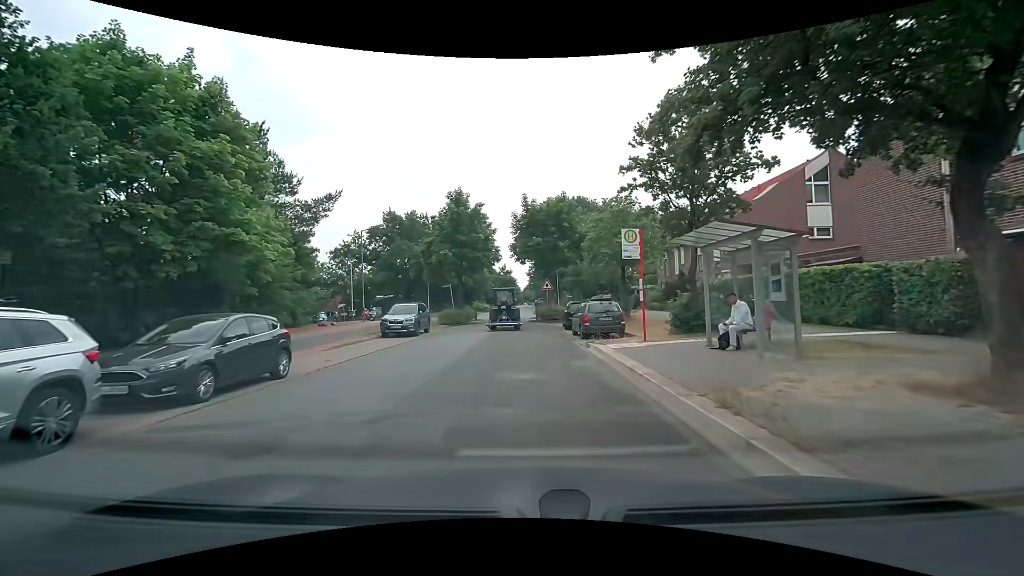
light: Day
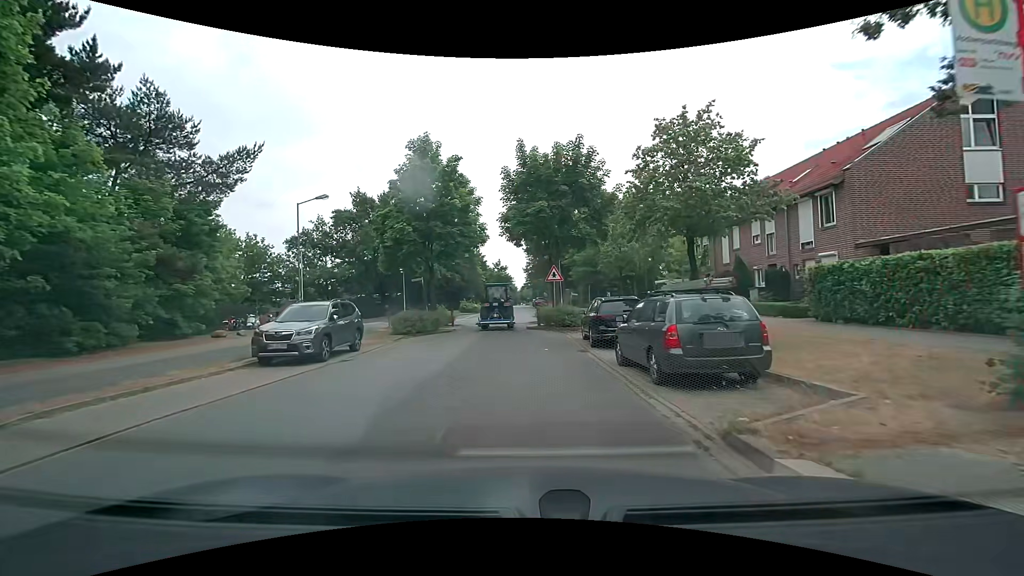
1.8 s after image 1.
(-0.1, +11.4) m; +1°
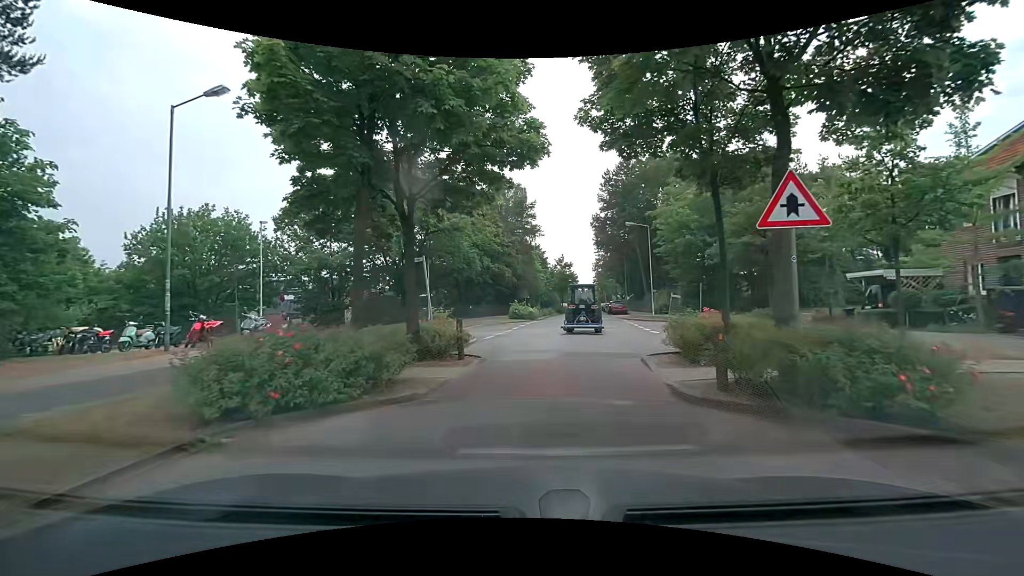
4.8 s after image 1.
(-1.3, +16.8) m; -9°
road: residential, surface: asphalt
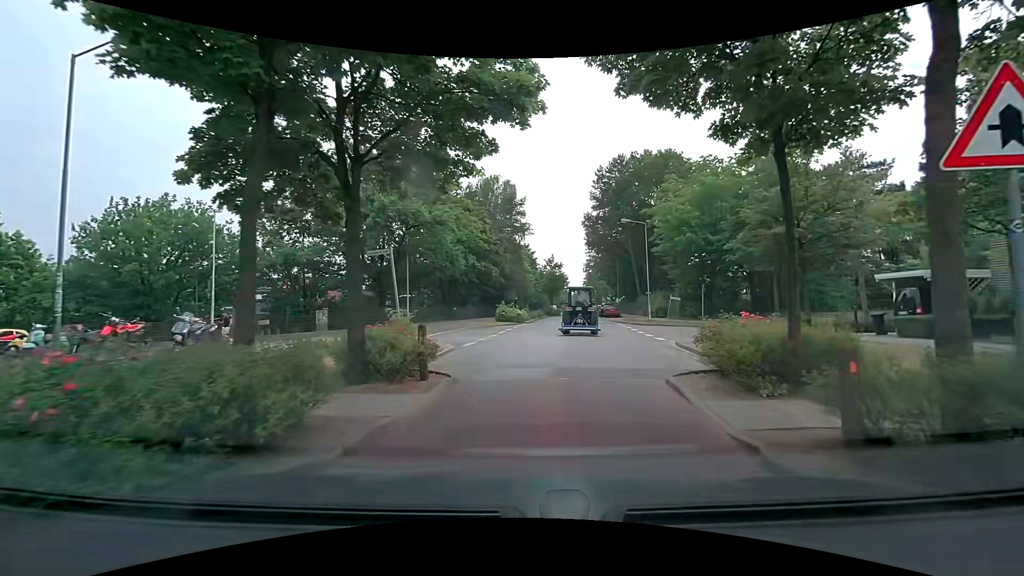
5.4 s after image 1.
(+0.1, +3.0) m; +2°
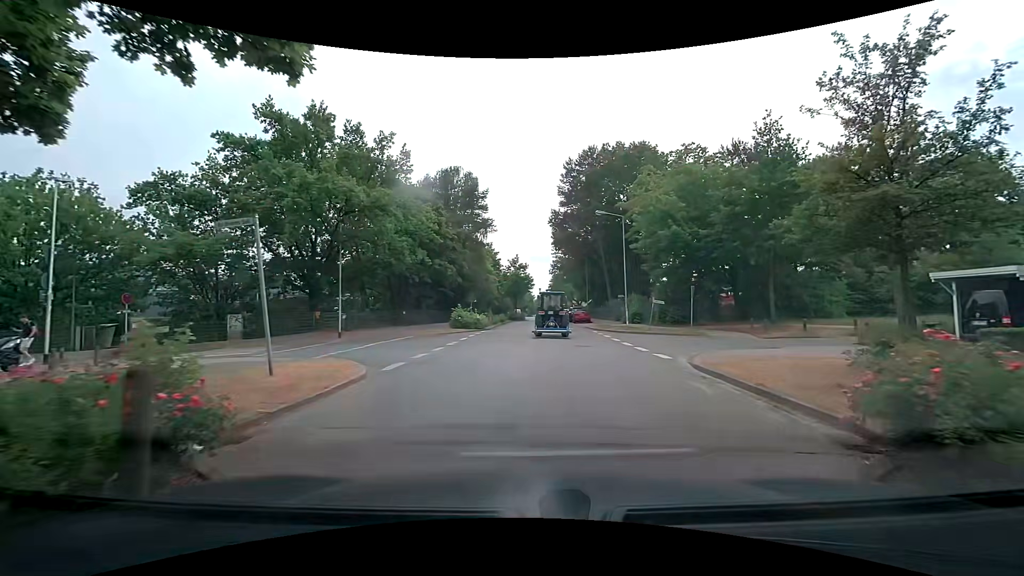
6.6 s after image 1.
(+0.2, +5.7) m; +5°
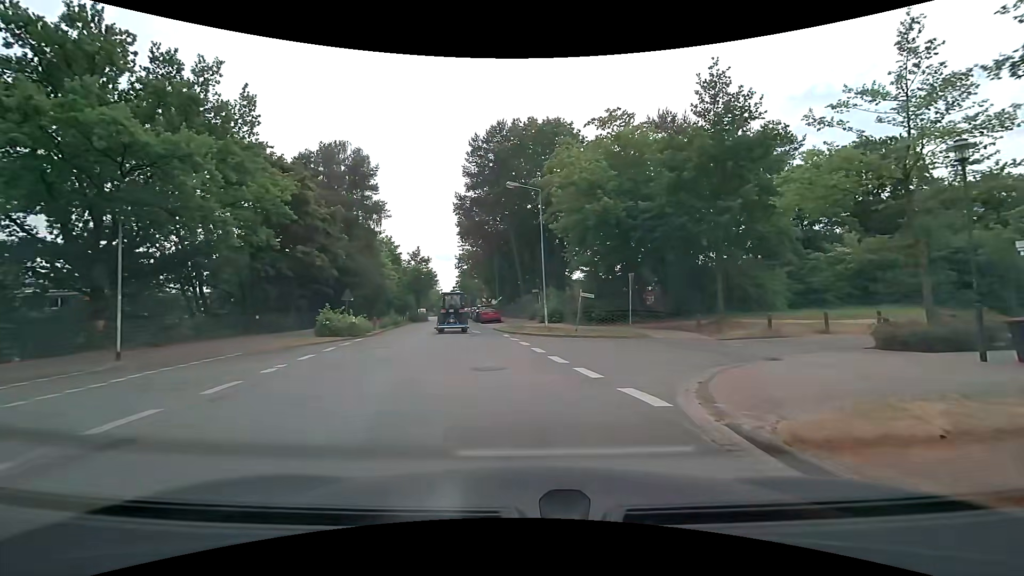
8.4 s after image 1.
(+0.5, +7.9) m; +9°
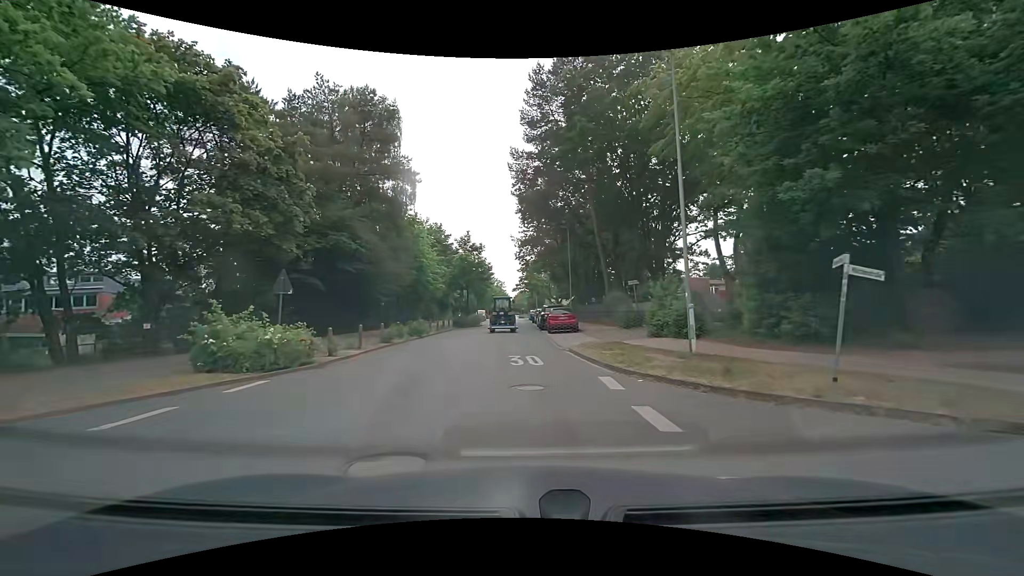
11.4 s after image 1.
(-1.0, +15.6) m; -9°
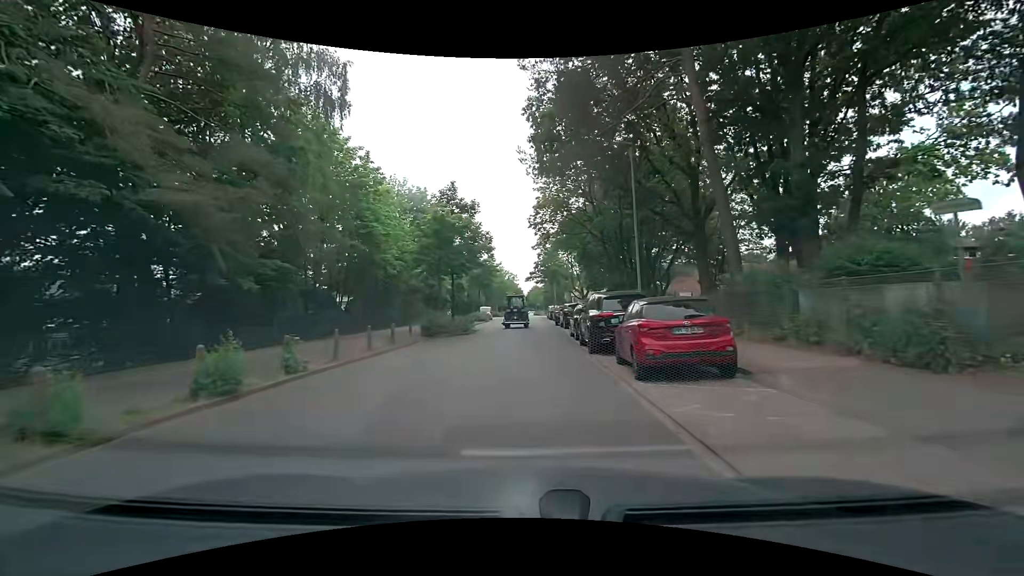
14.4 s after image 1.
(-0.1, +19.7) m; -2°
(0, +10) (0, +20) (+1, +30) (+1, +40) (+1, +50) (+1, +60) (+2, +70) (+2, +80) (+3, +90) (+3, +100) m
